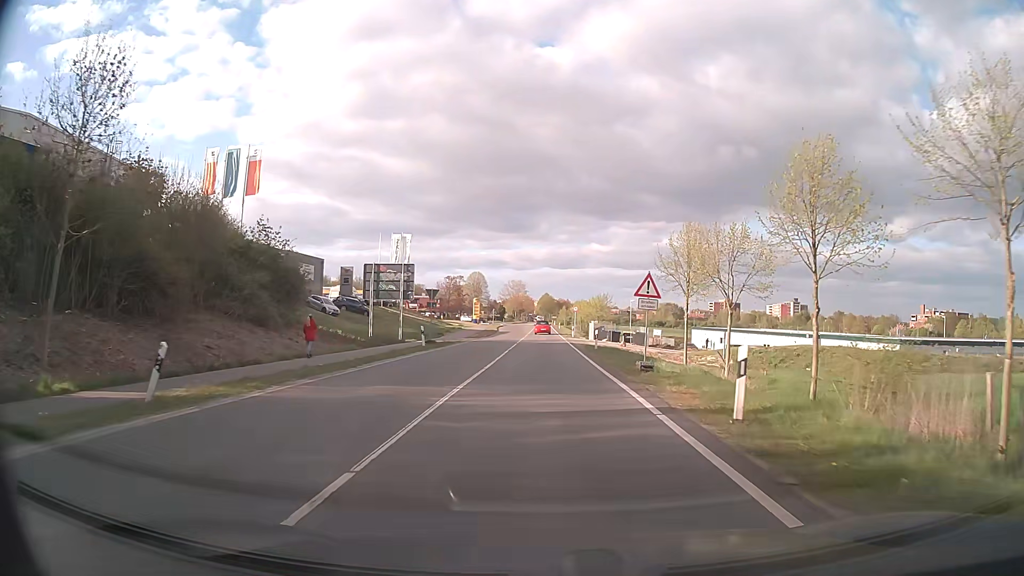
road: secondary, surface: asphalt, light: Day
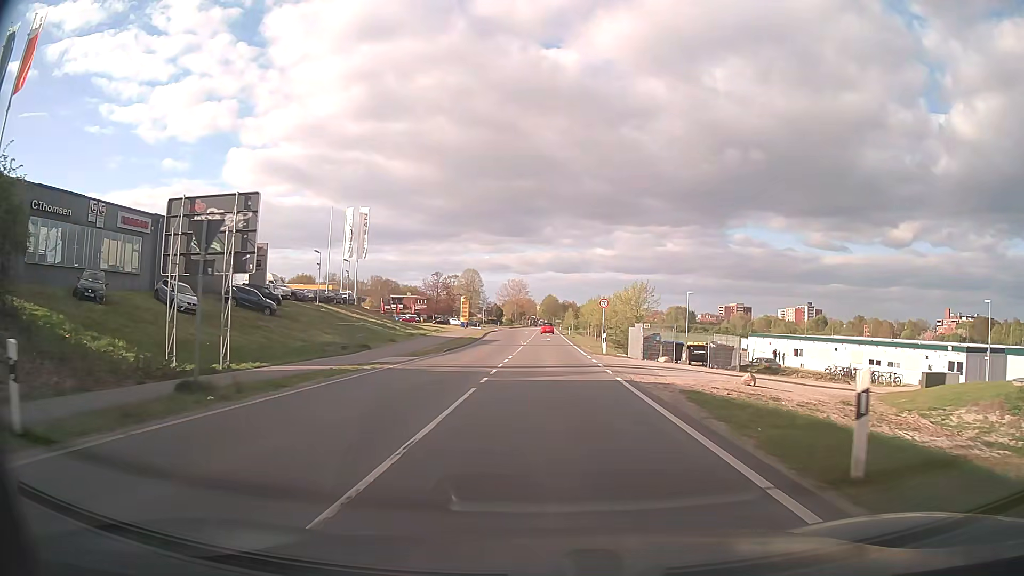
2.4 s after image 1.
(0.0, +28.7) m; 0°
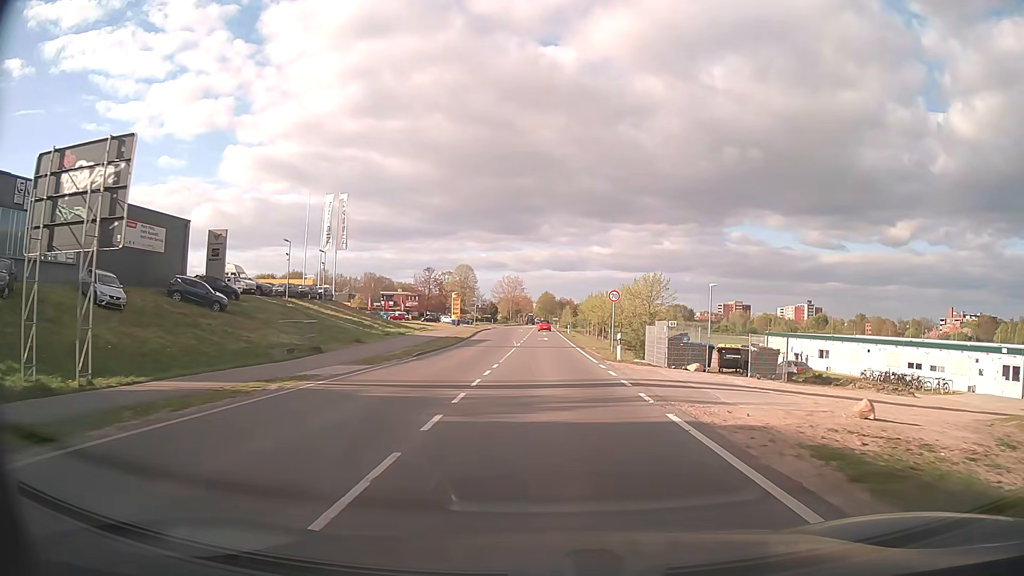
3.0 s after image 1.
(0.0, +7.5) m; 0°
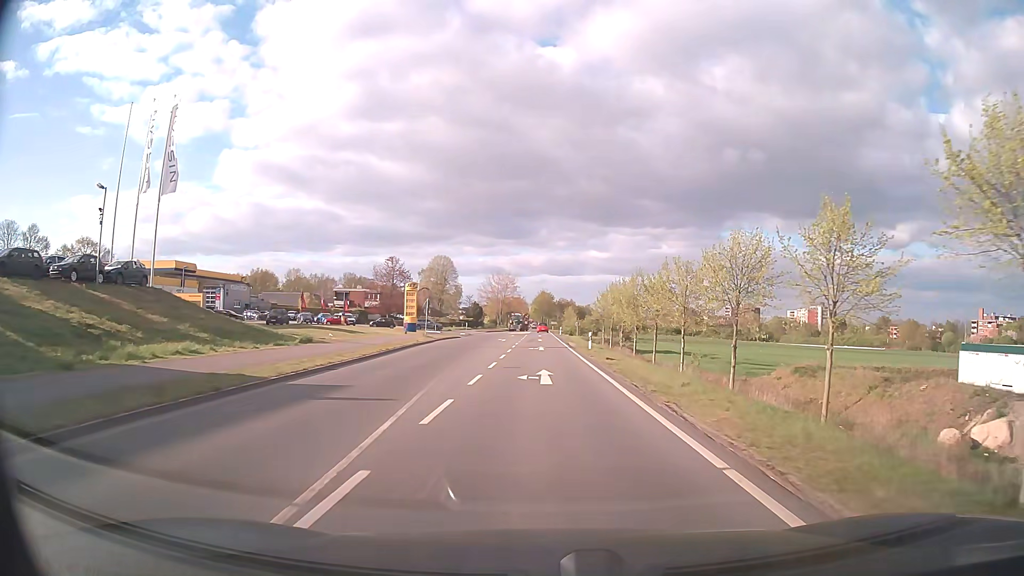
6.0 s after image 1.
(+0.3, +37.5) m; 0°
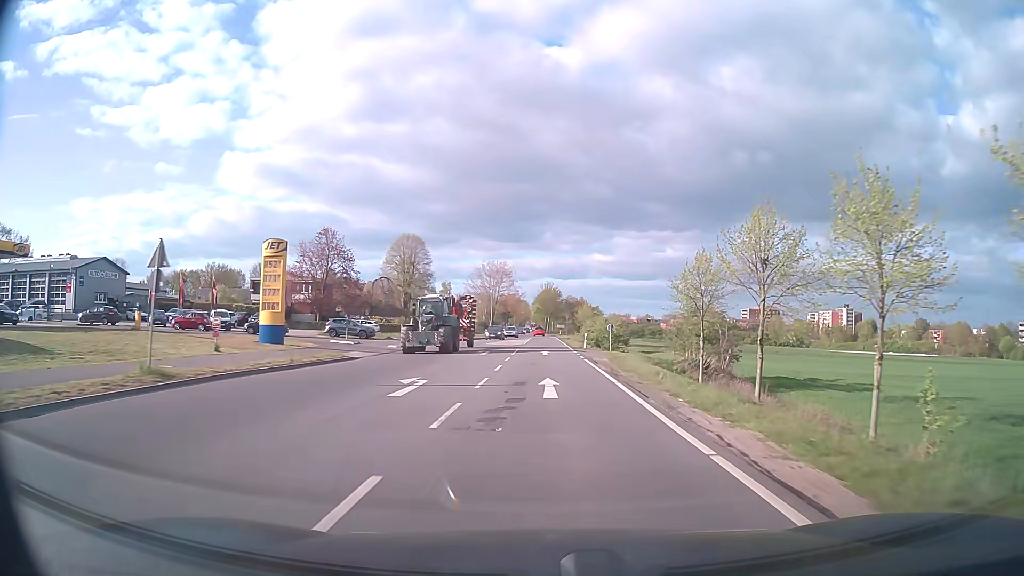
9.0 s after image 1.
(-0.2, +43.1) m; 0°
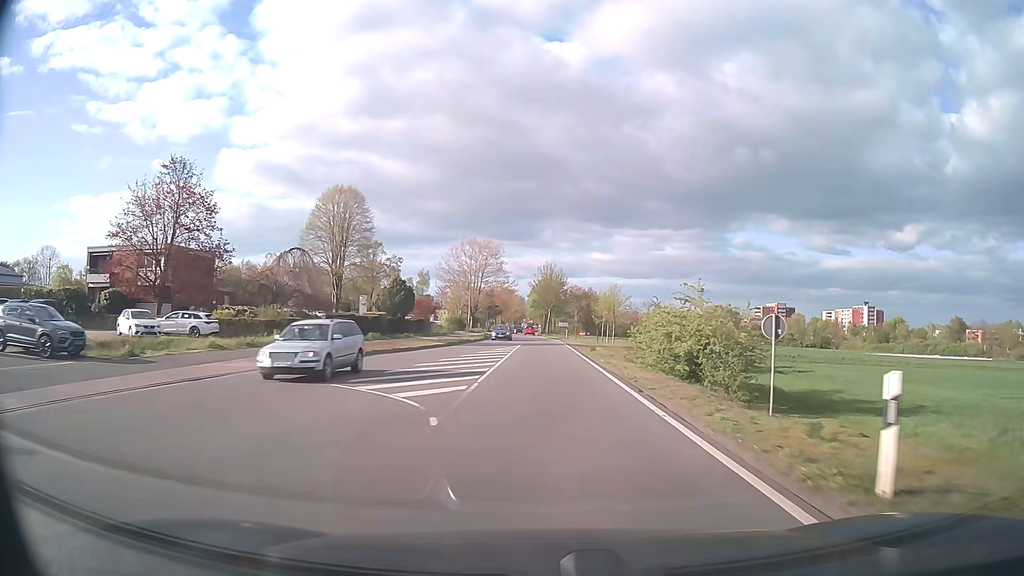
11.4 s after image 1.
(0.0, +39.3) m; 0°
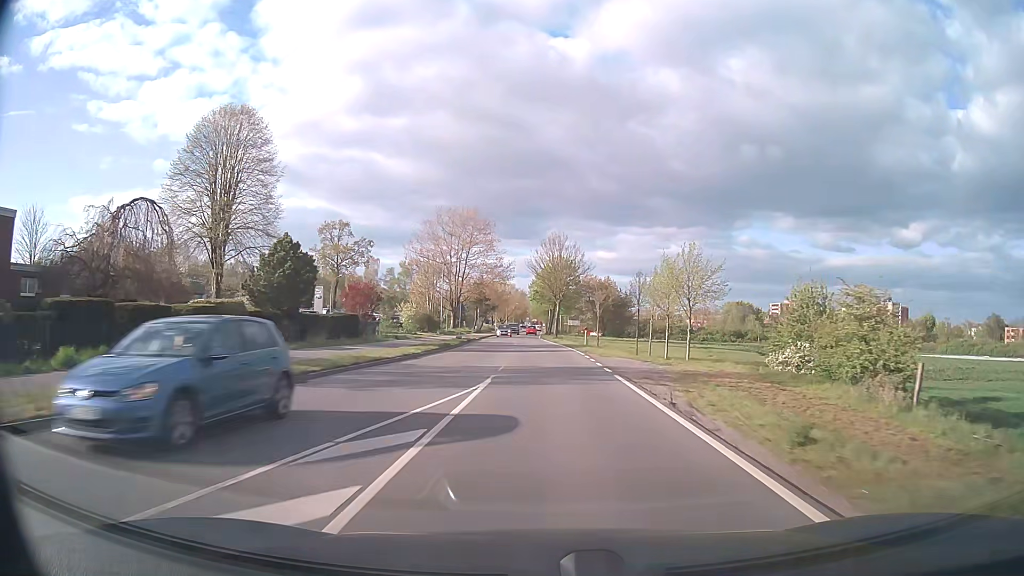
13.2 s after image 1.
(-0.1, +30.7) m; 0°
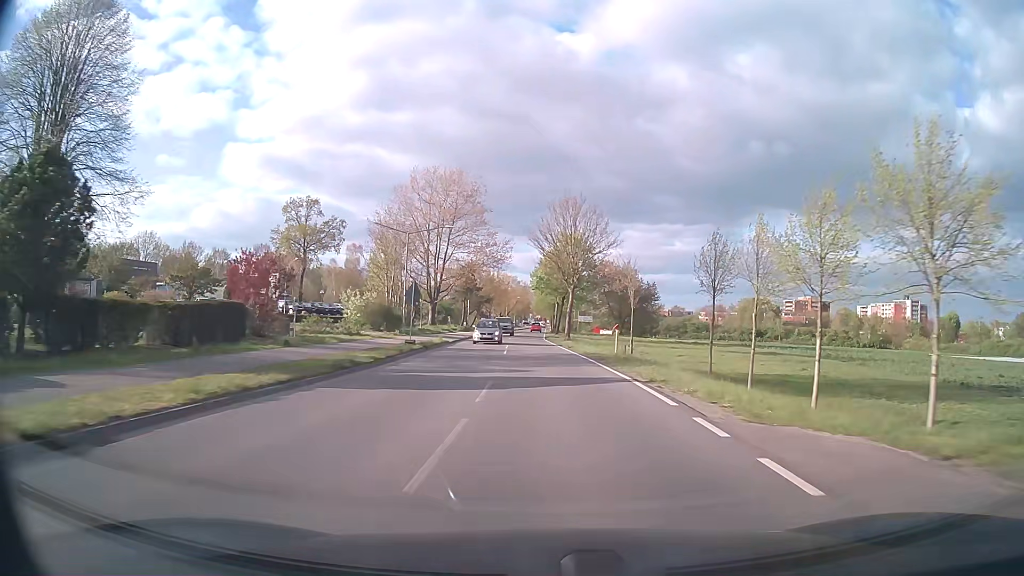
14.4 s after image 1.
(-0.1, +20.7) m; 0°
(0, +10) (0, +20) (0, +30) (0, +40) (-1, +50) (-1, +60) (-1, +70) (-1, +80) (-1, +90) (-1, +100) m
